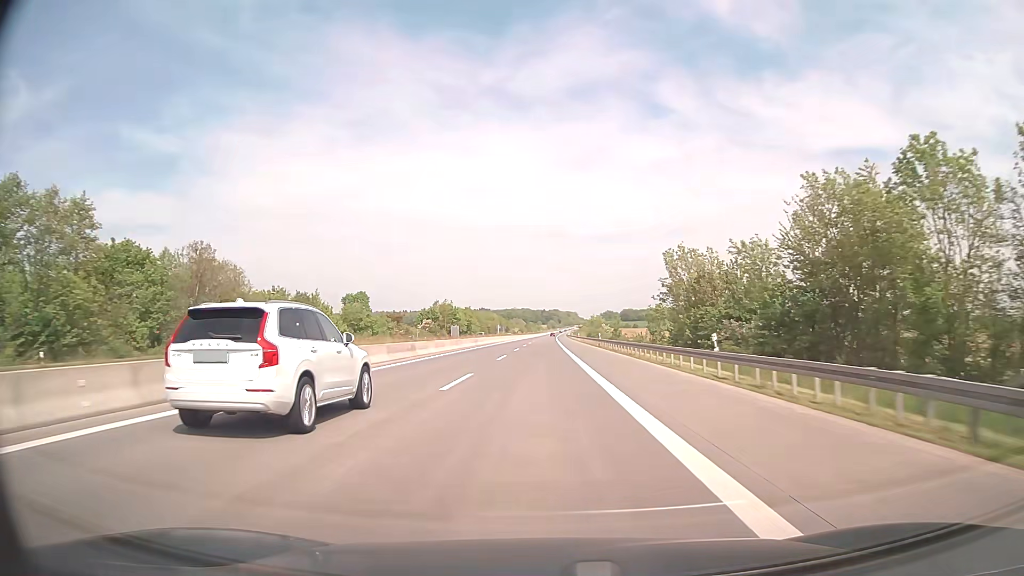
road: motorway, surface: asphalt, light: Day
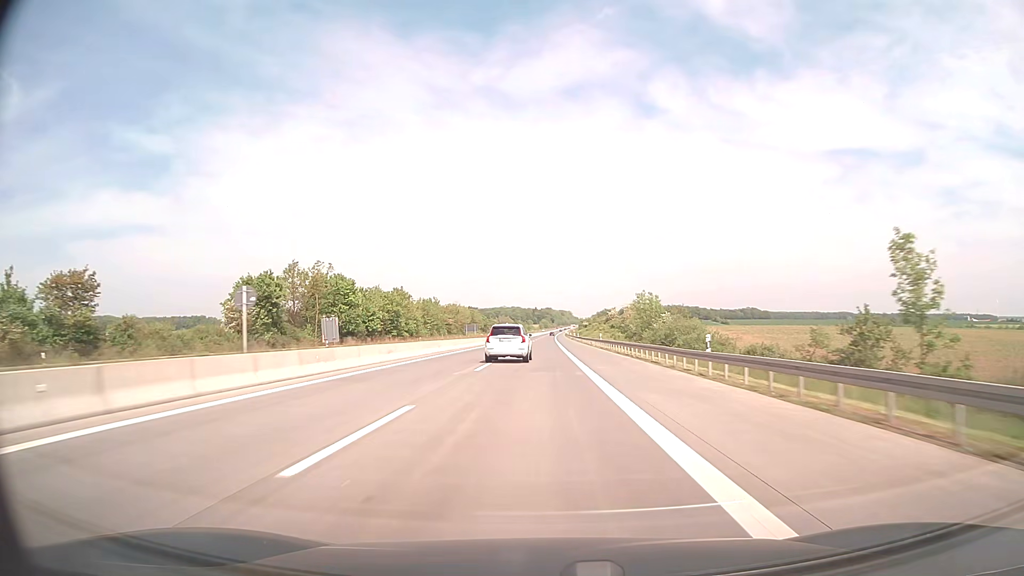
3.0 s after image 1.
(+0.7, +99.3) m; +1°
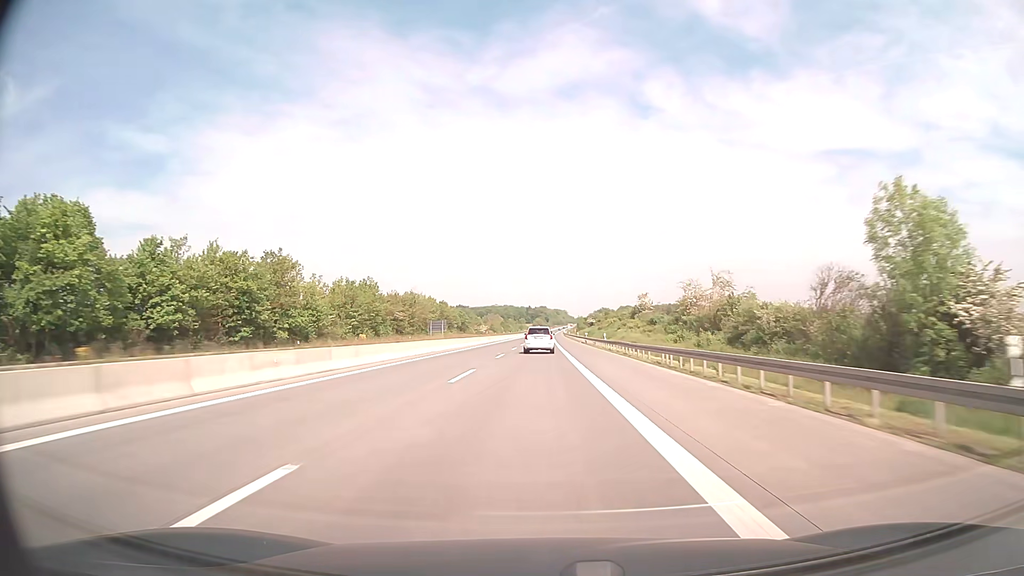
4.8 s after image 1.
(+0.2, +59.6) m; 0°
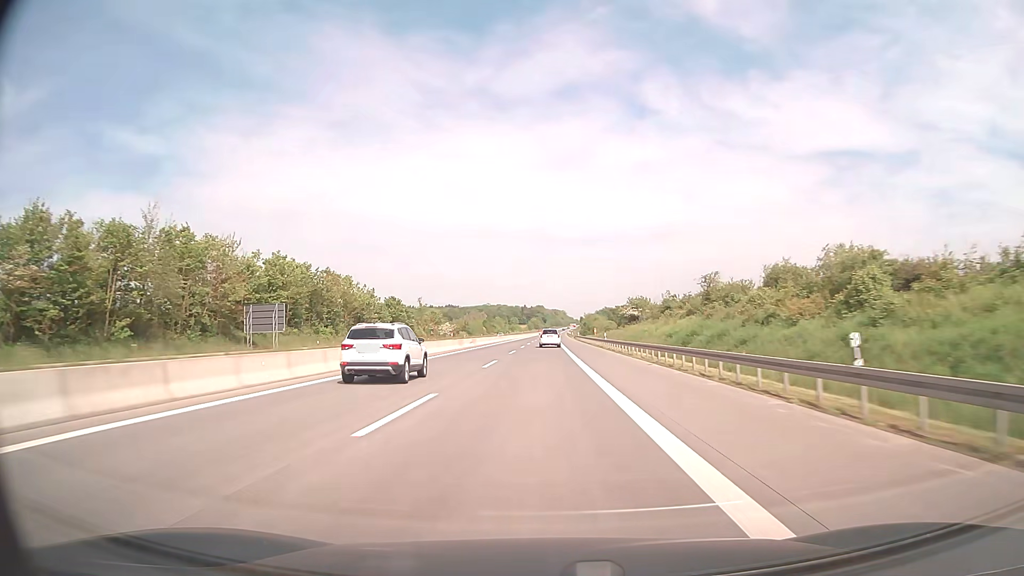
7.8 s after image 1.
(+0.2, +99.4) m; 0°
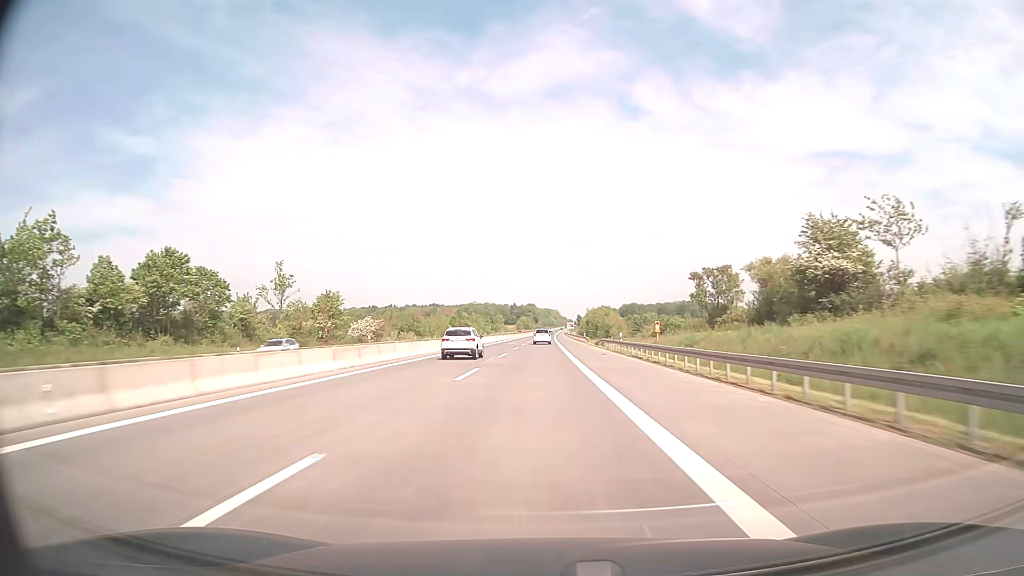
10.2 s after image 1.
(+0.5, +79.4) m; +1°
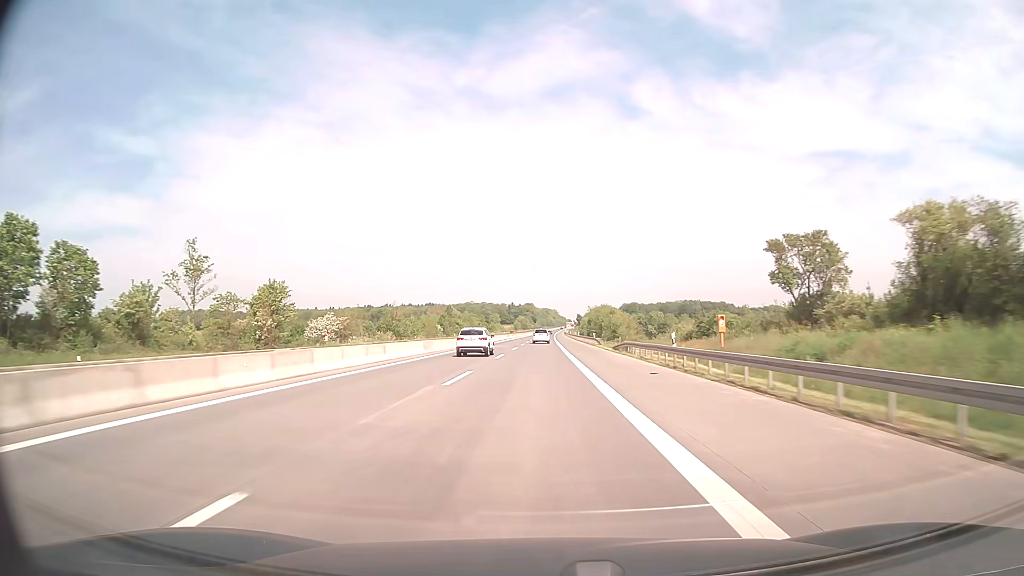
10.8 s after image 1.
(0.0, +19.8) m; 0°
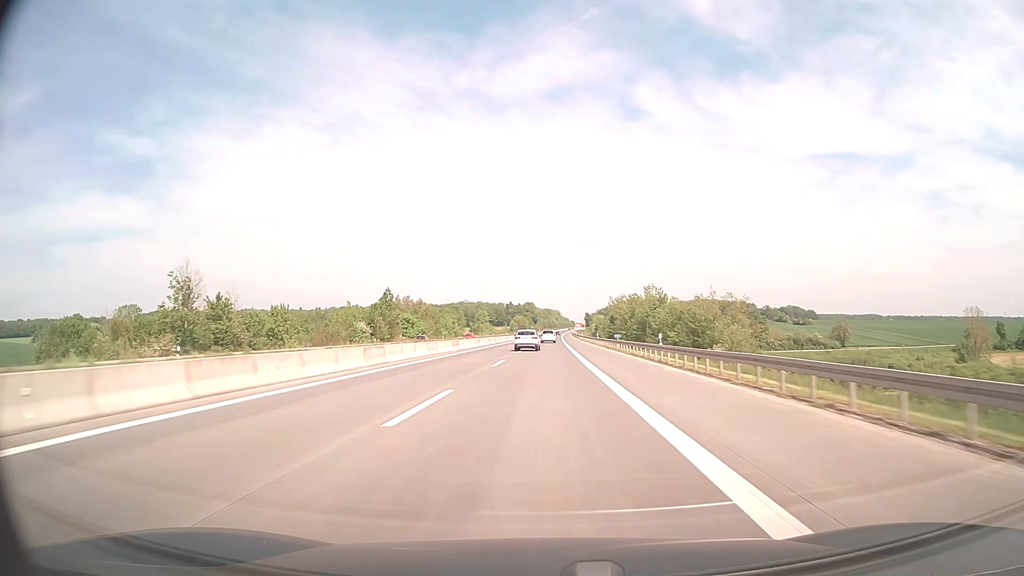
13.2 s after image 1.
(+0.1, +79.2) m; 0°
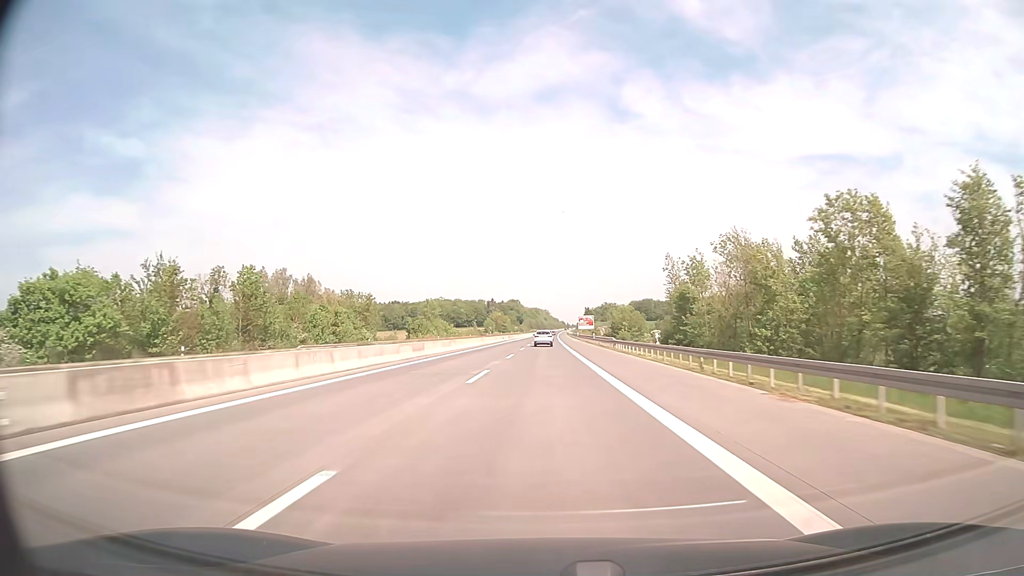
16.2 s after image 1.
(+1.0, +99.0) m; +1°
(0, +10) (0, +20) (0, +30) (0, +40) (0, +50) (0, +60) (0, +70) (0, +80) (0, +90) (+1, +100) m
